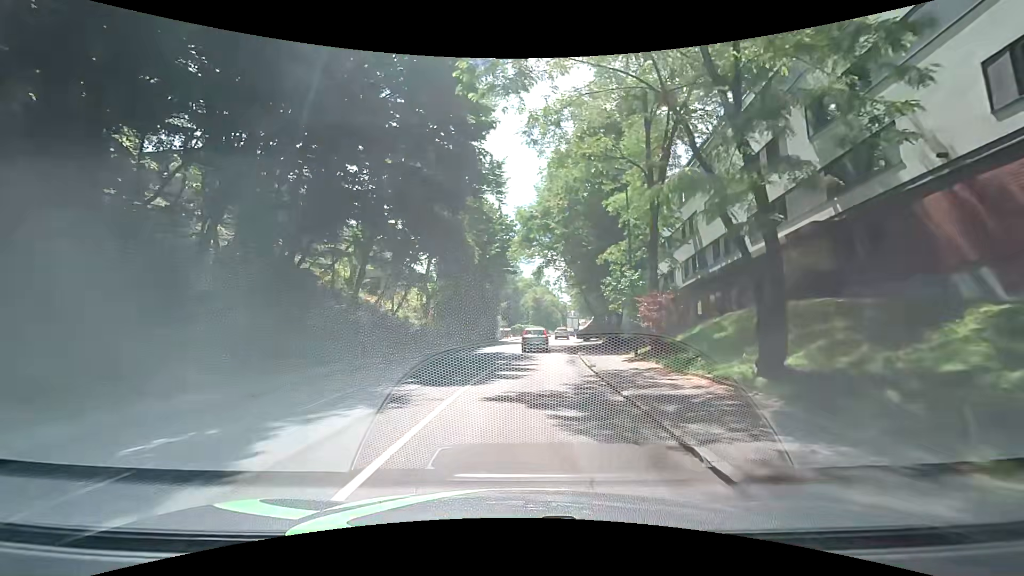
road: tertiary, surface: asphalt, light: Day
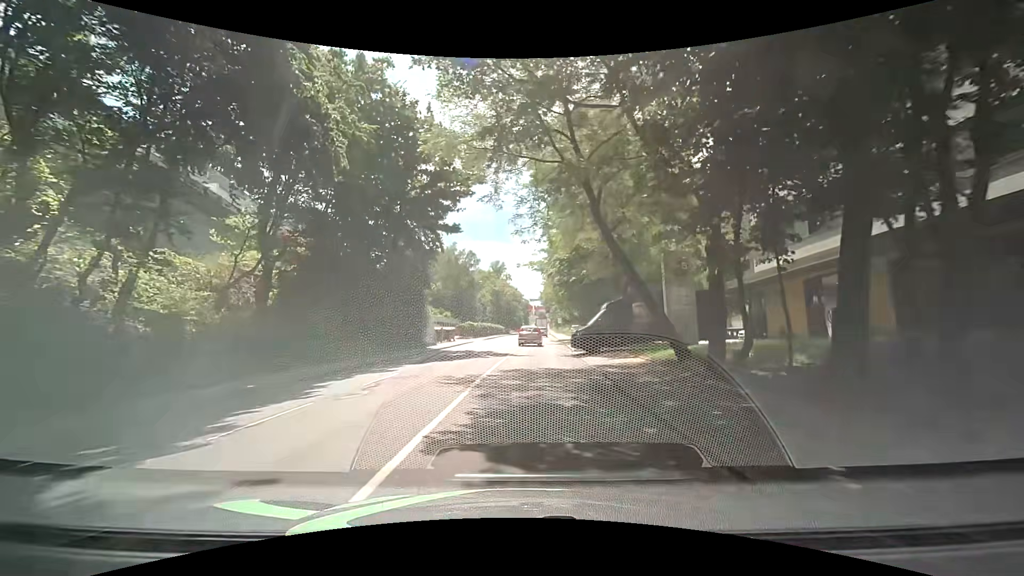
(+1.0, +26.5) m; +6°
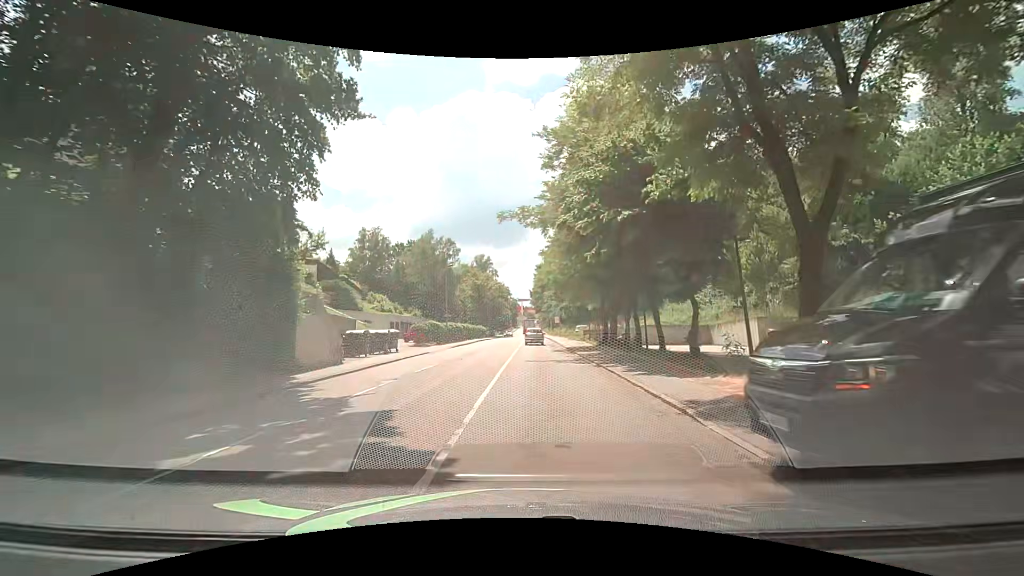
(0.0, +20.9) m; 0°
